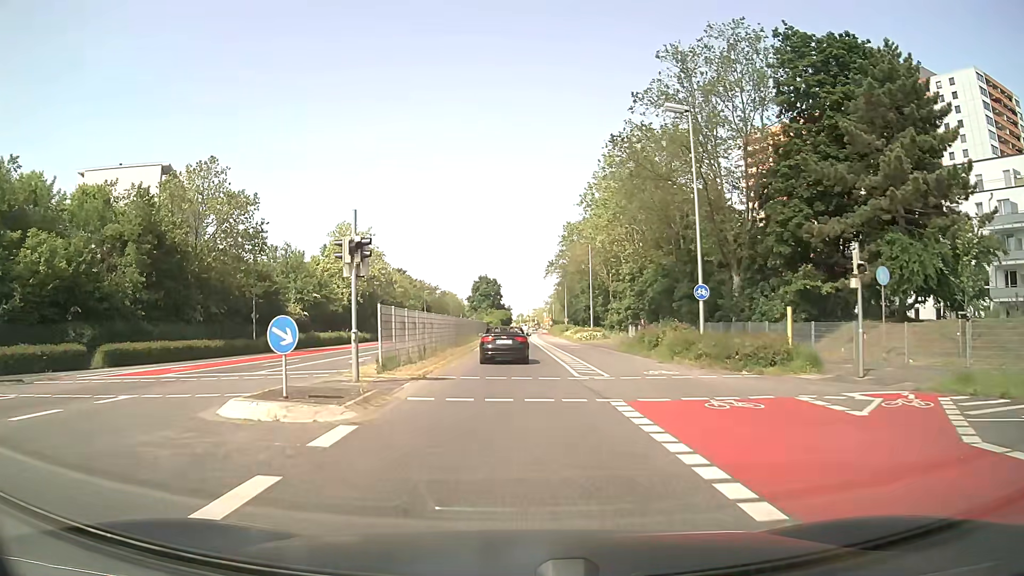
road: secondary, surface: asphalt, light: Day
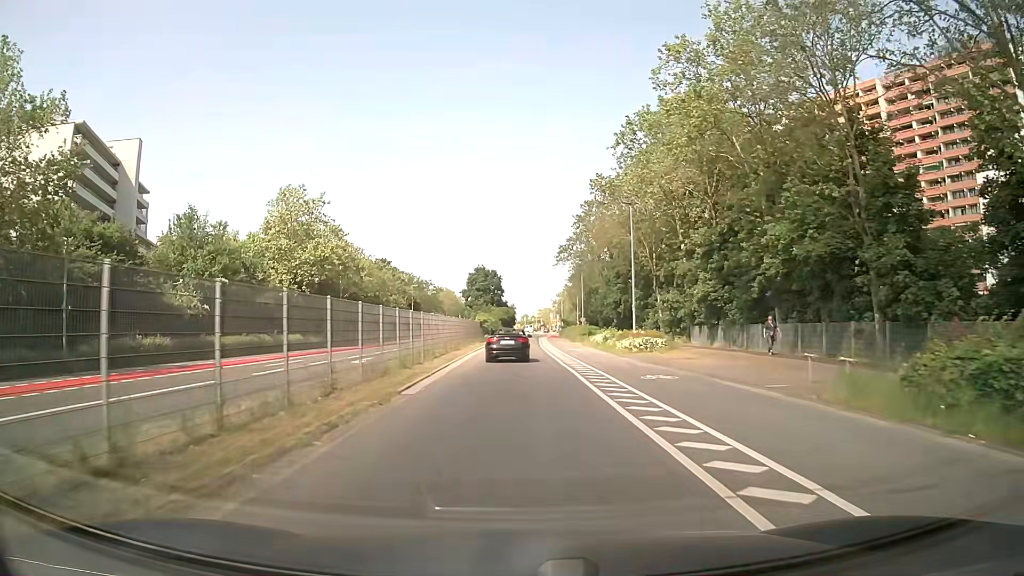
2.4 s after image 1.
(-0.2, +25.2) m; -1°
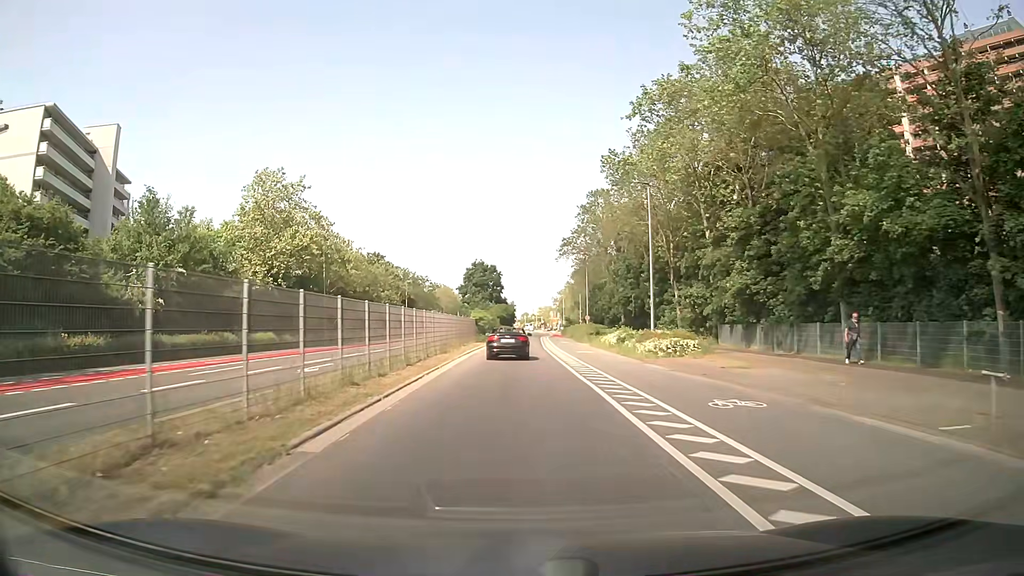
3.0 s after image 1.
(0.0, +6.8) m; 0°
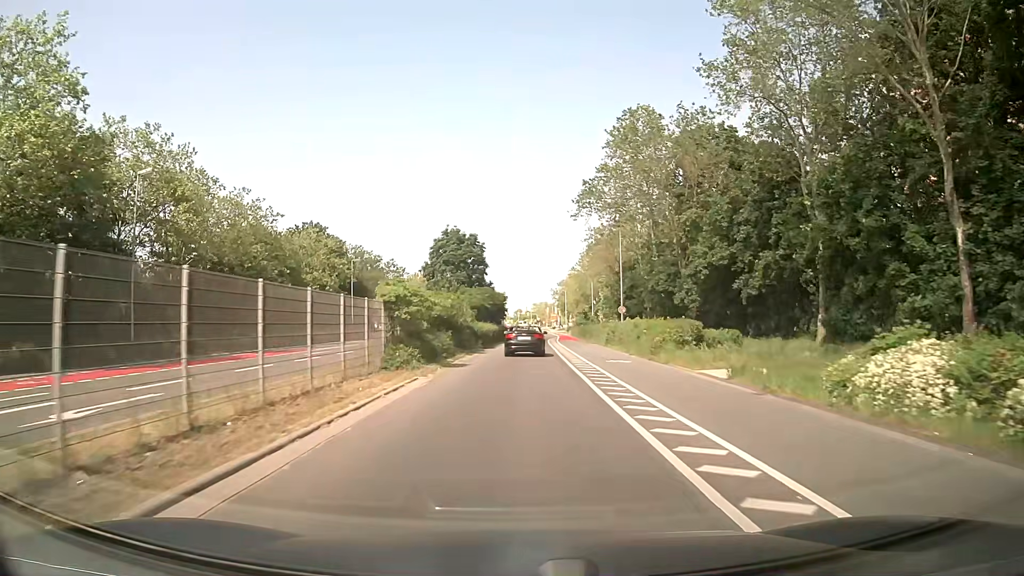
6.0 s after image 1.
(+0.1, +37.1) m; +1°
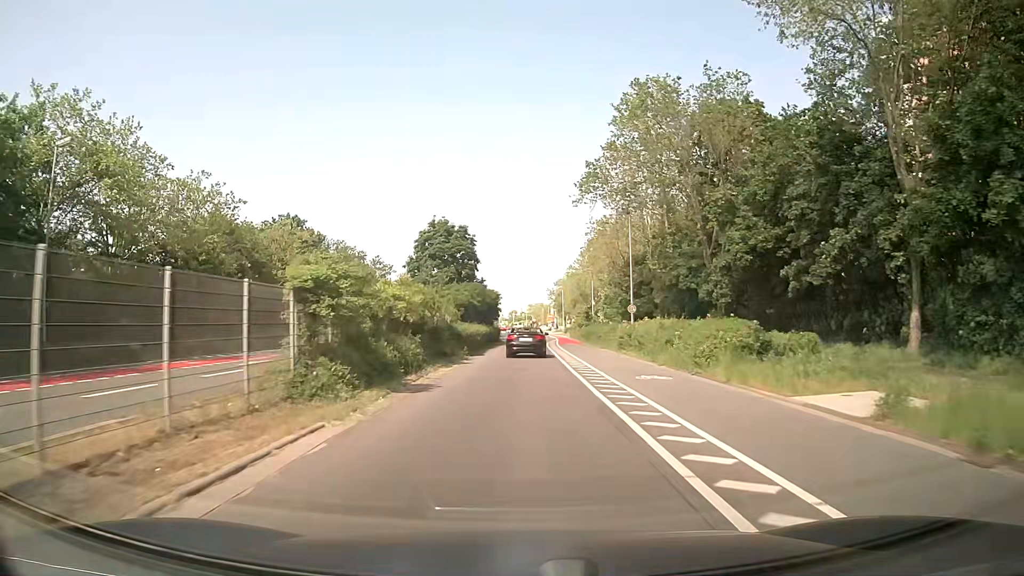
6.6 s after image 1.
(0.0, +7.8) m; 0°
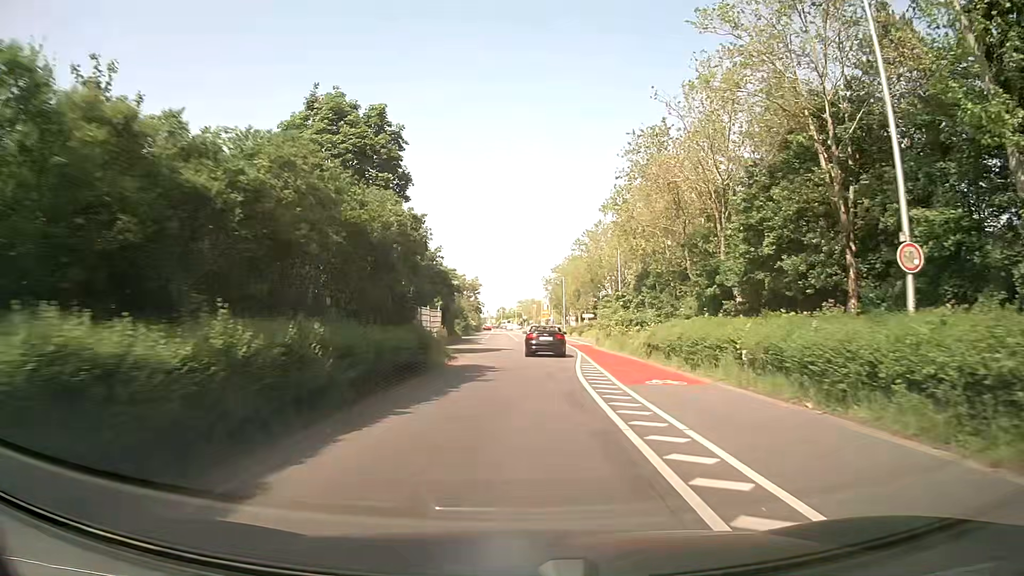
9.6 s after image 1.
(+0.5, +39.4) m; +1°
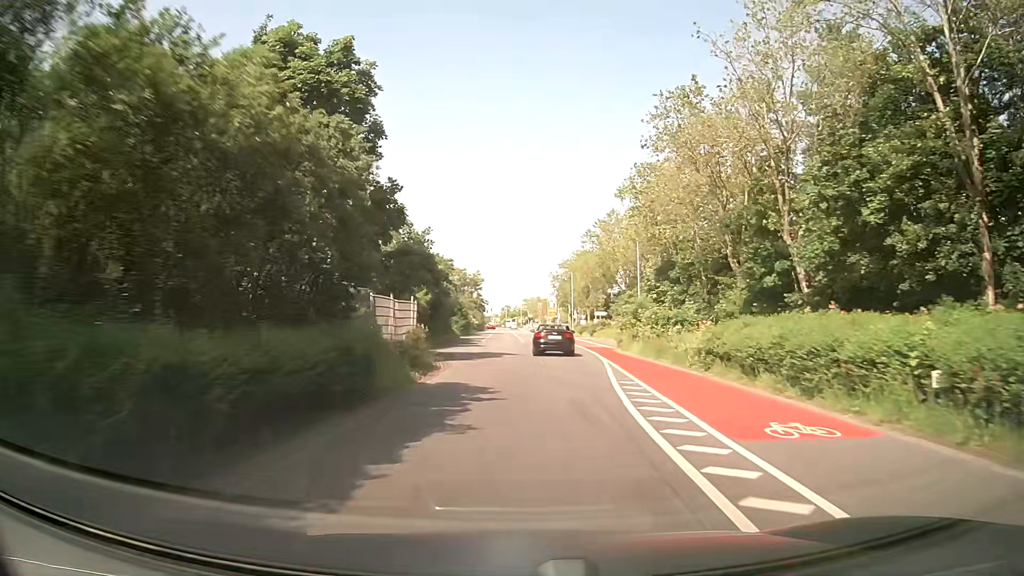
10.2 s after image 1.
(0.0, +8.0) m; 0°
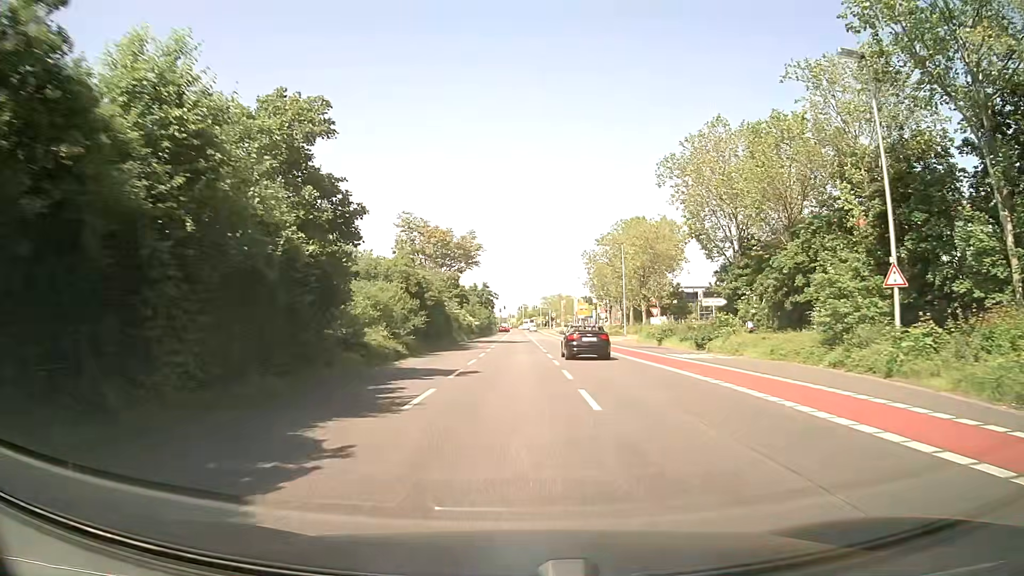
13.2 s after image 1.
(-0.7, +40.3) m; -2°
(0, +10) (0, +20) (0, +30) (0, +40) (0, +50) (0, +60) (0, +70) (0, +80) (0, +90) (0, +100) m
